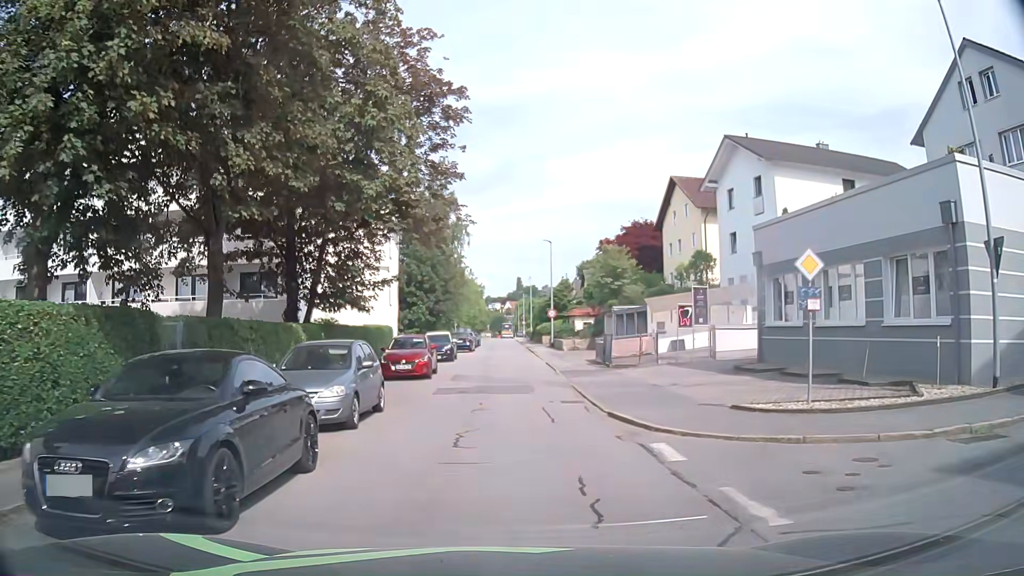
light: Day
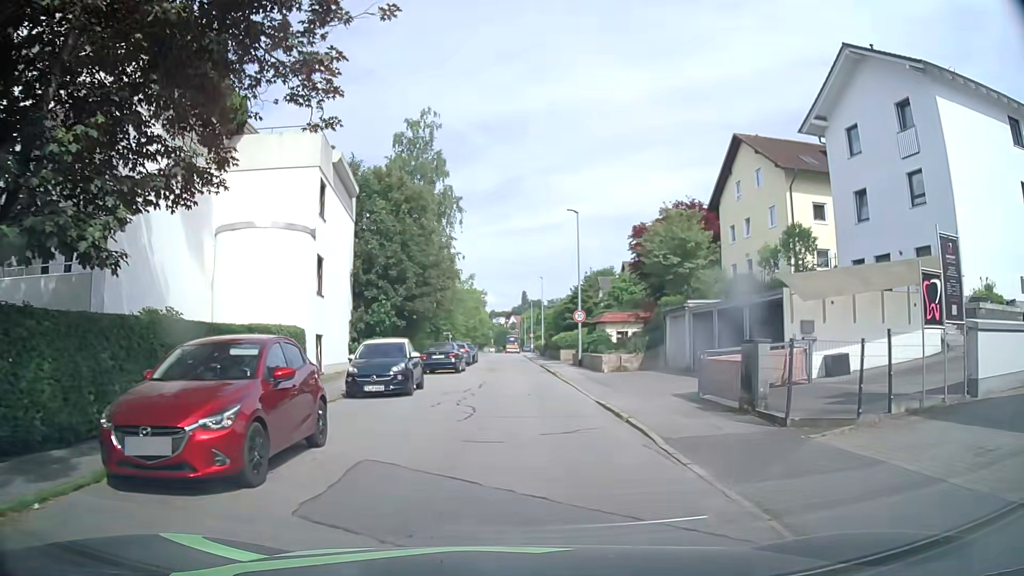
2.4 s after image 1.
(-0.1, +16.4) m; -1°
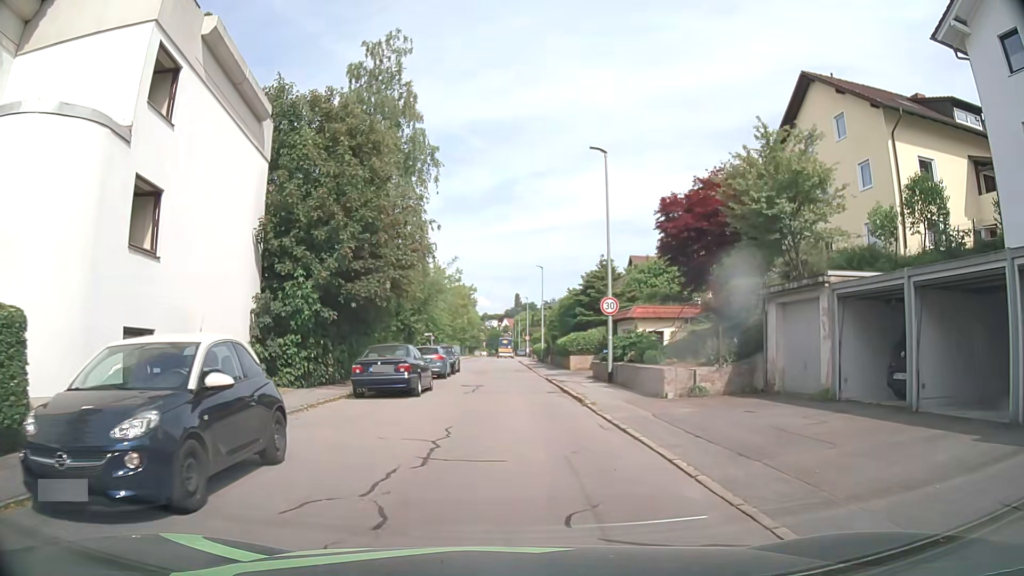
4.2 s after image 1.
(+0.1, +12.2) m; 0°
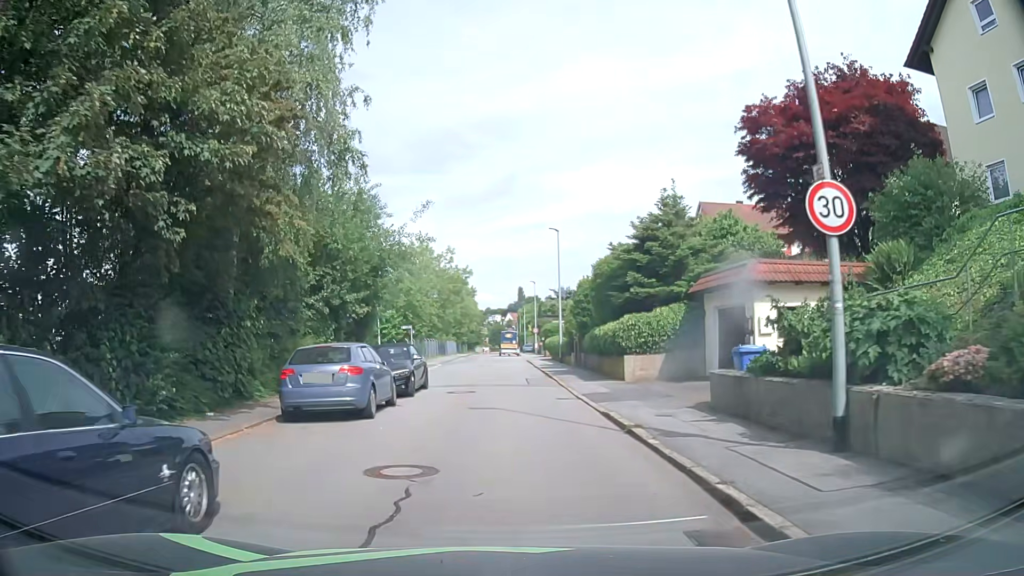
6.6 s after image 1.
(+0.2, +16.2) m; 0°
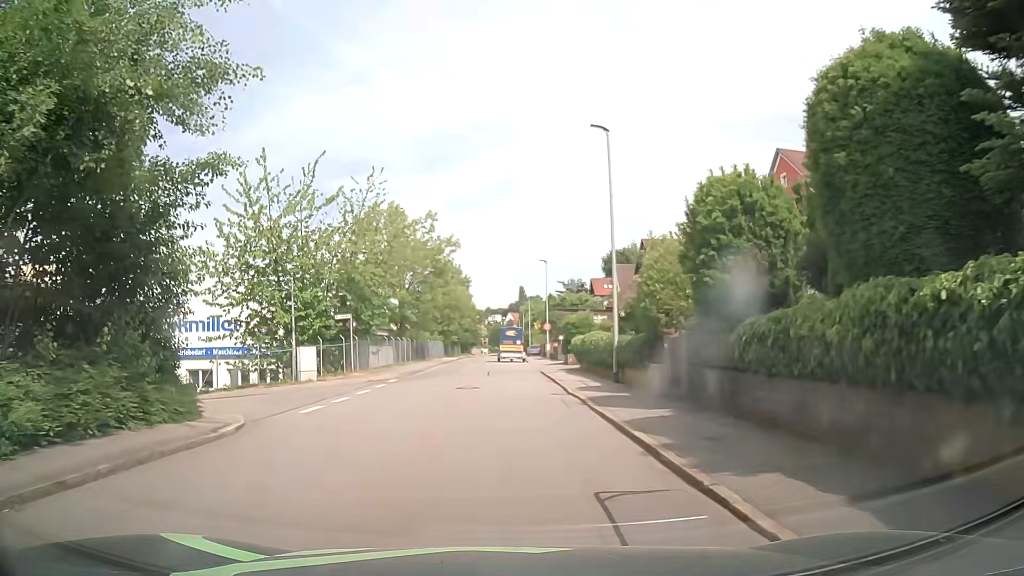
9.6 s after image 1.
(+0.1, +20.0) m; +1°
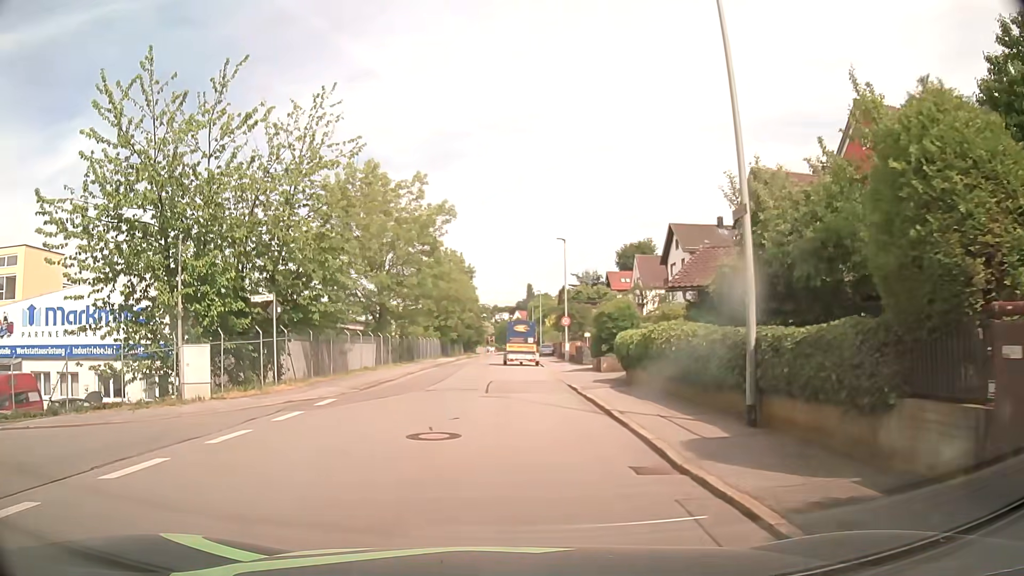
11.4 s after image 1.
(-0.2, +11.1) m; -1°
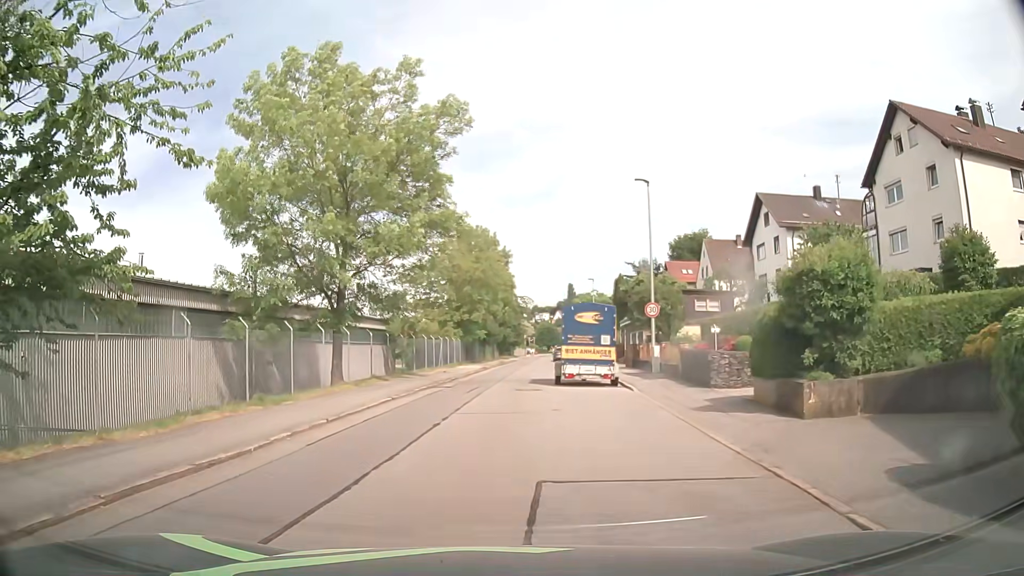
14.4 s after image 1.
(-0.4, +16.9) m; -3°
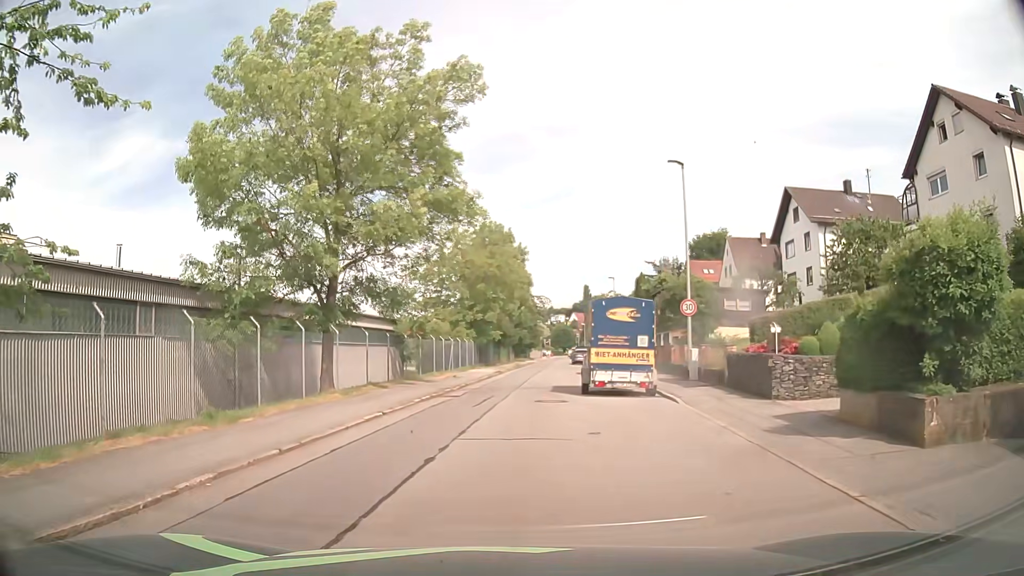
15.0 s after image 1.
(0.0, +3.3) m; -1°
(0, +10) (0, +20) (+1, +30) (+2, +40) (+2, +50) (+3, +60) (+4, +70) (+5, +80) (+6, +90) (+7, +100) m
